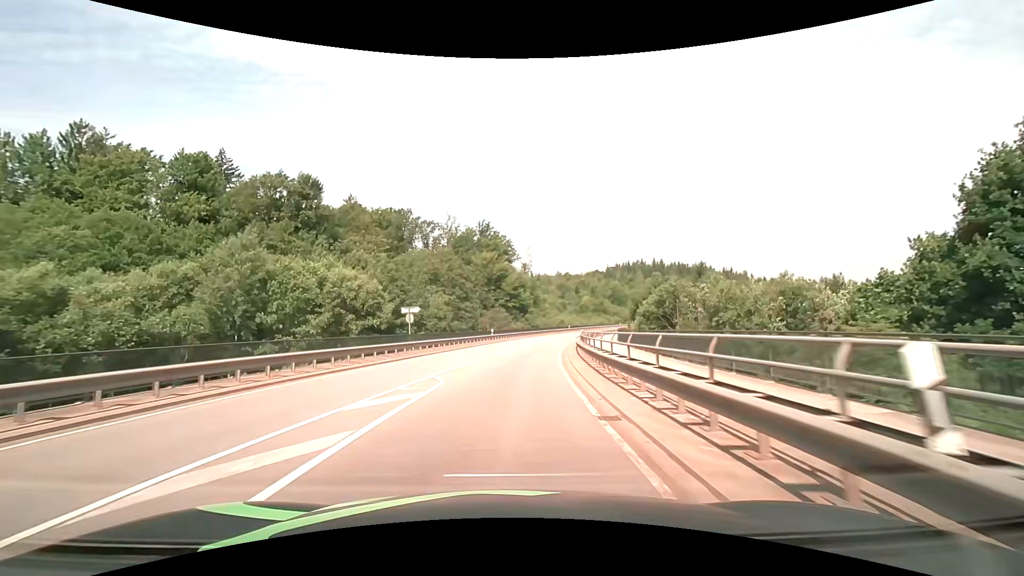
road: secondary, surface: asphalt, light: Day
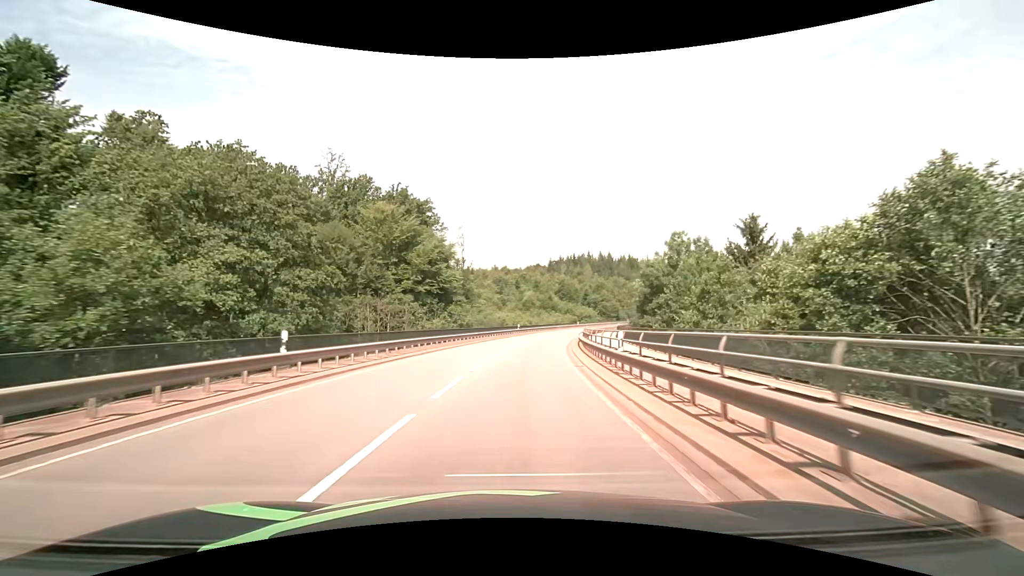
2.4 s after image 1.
(+2.2, +37.3) m; +7°
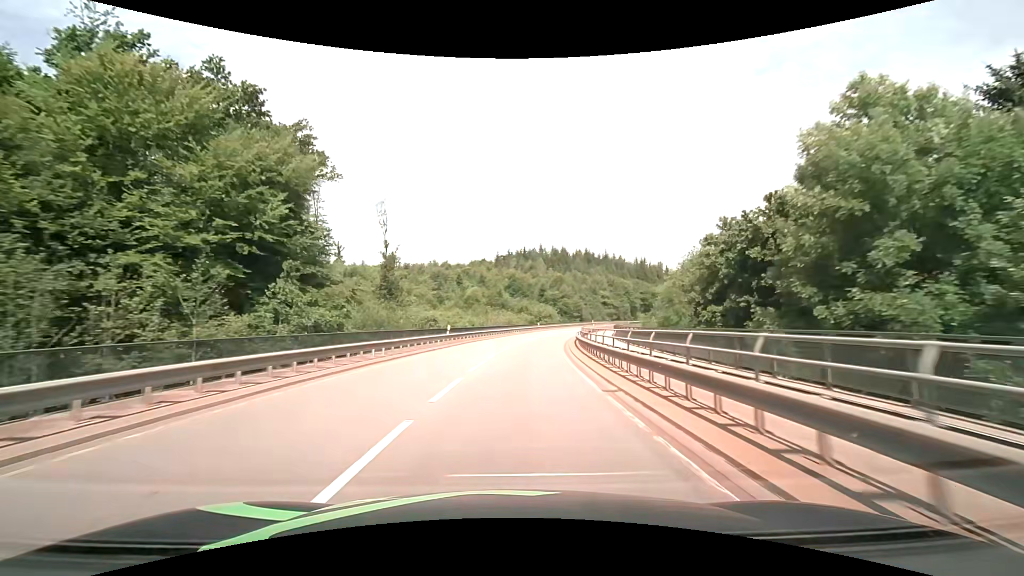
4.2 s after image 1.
(+1.7, +30.7) m; +7°
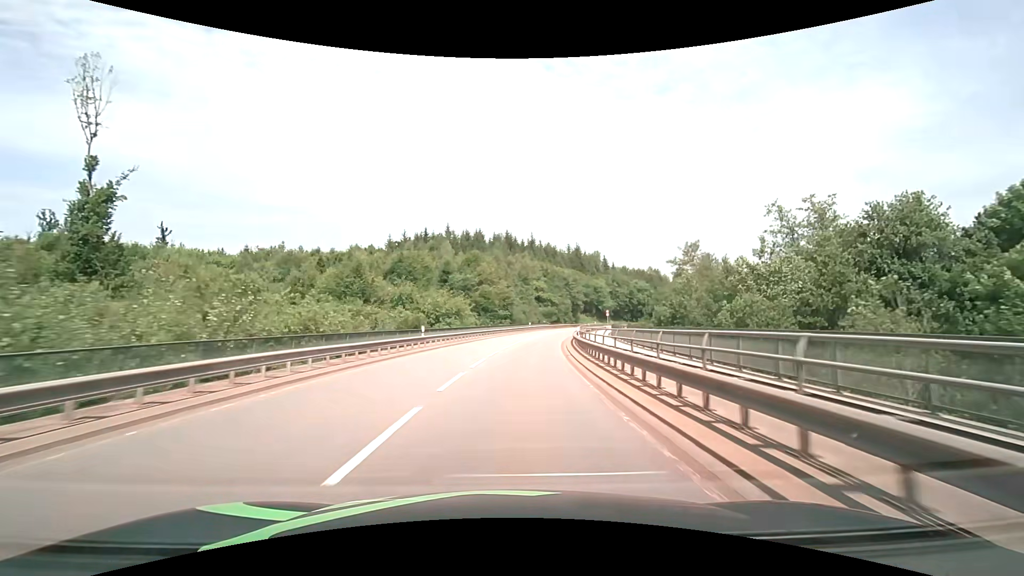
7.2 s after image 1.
(+4.3, +52.3) m; +10°
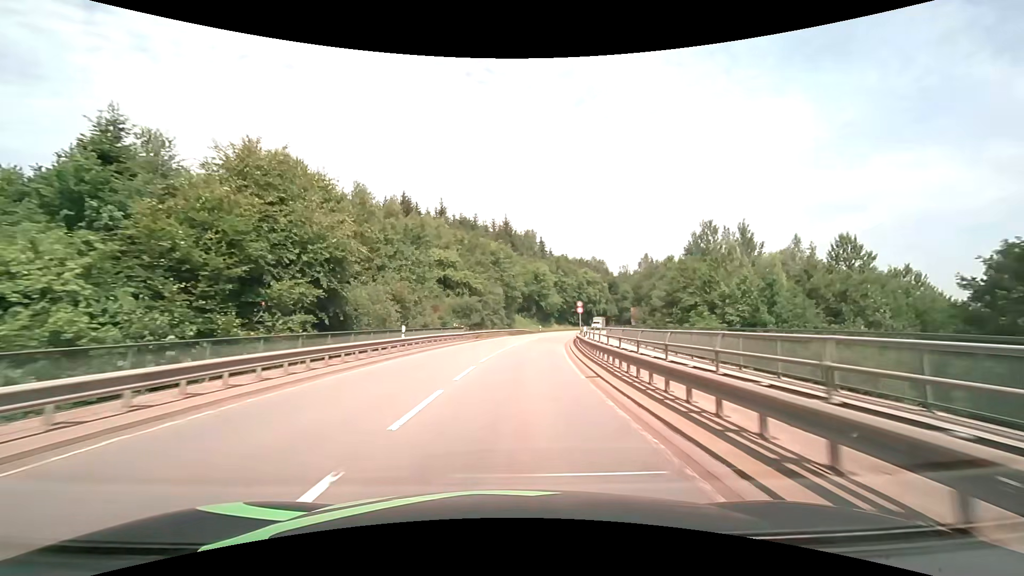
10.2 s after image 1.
(+3.9, +51.5) m; +9°
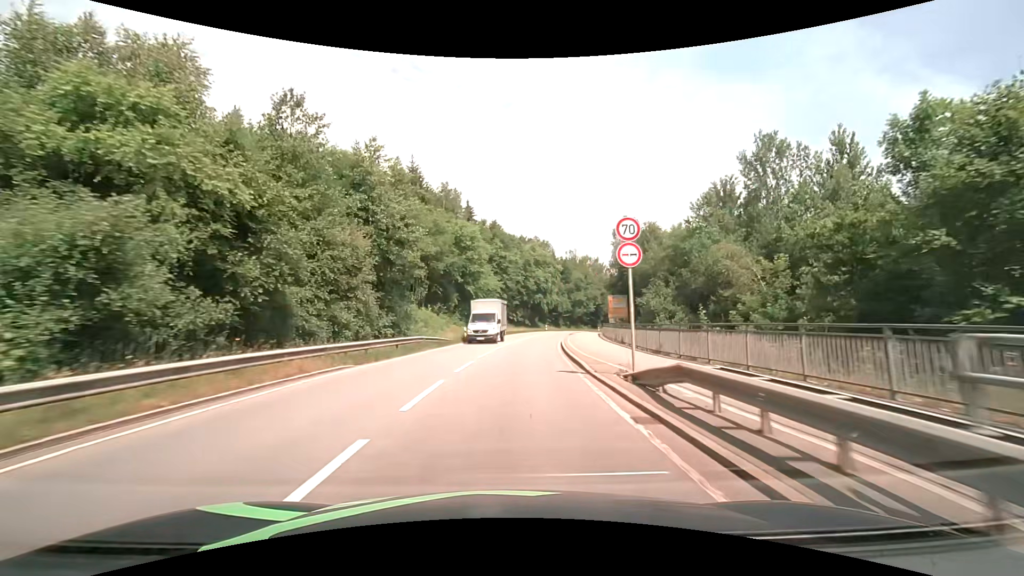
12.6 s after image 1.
(+2.7, +40.5) m; +8°
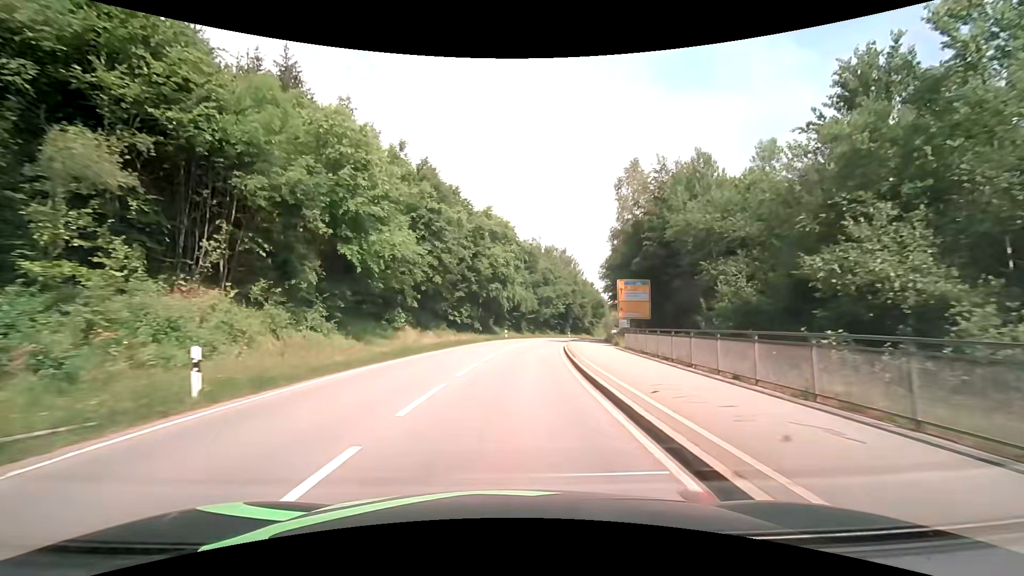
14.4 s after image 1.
(+1.4, +29.9) m; +5°
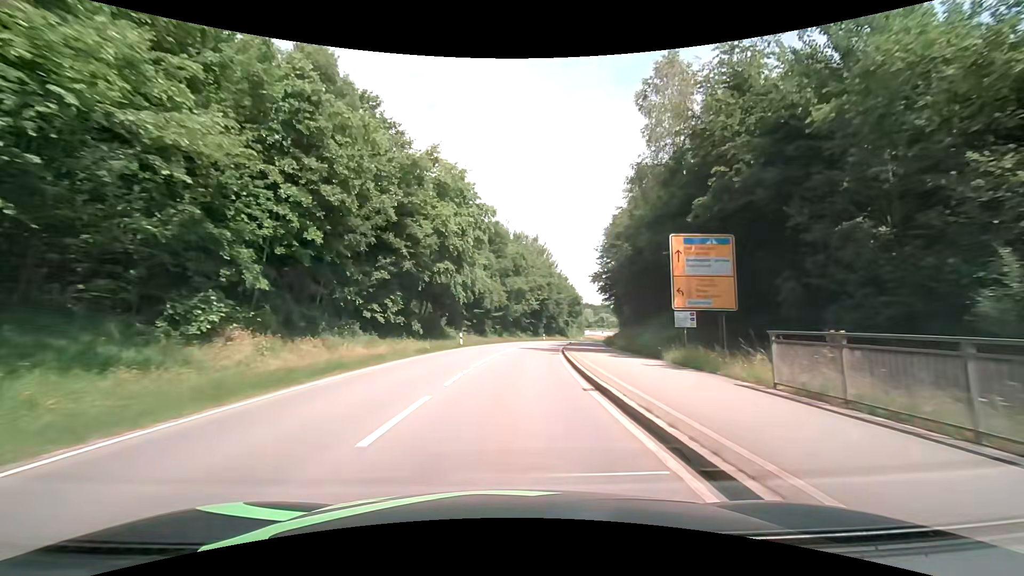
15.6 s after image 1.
(+0.7, +19.8) m; +4°
(0, +10) (+1, +20) (+1, +30) (+3, +40) (+4, +50) (+6, +60) (+8, +69) (+10, +79) (+13, +89) (+16, +98) m
